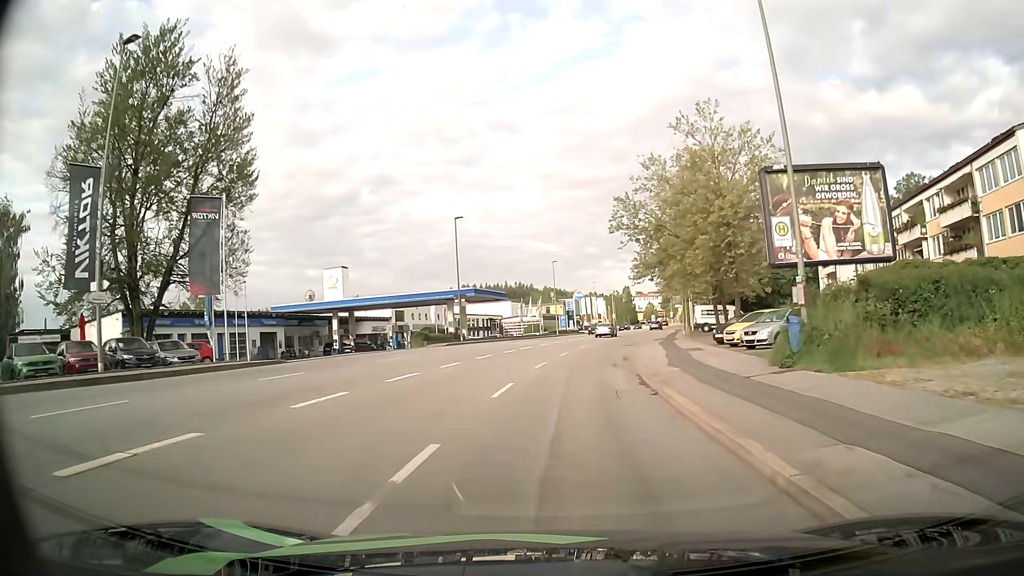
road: tertiary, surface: asphalt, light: Day
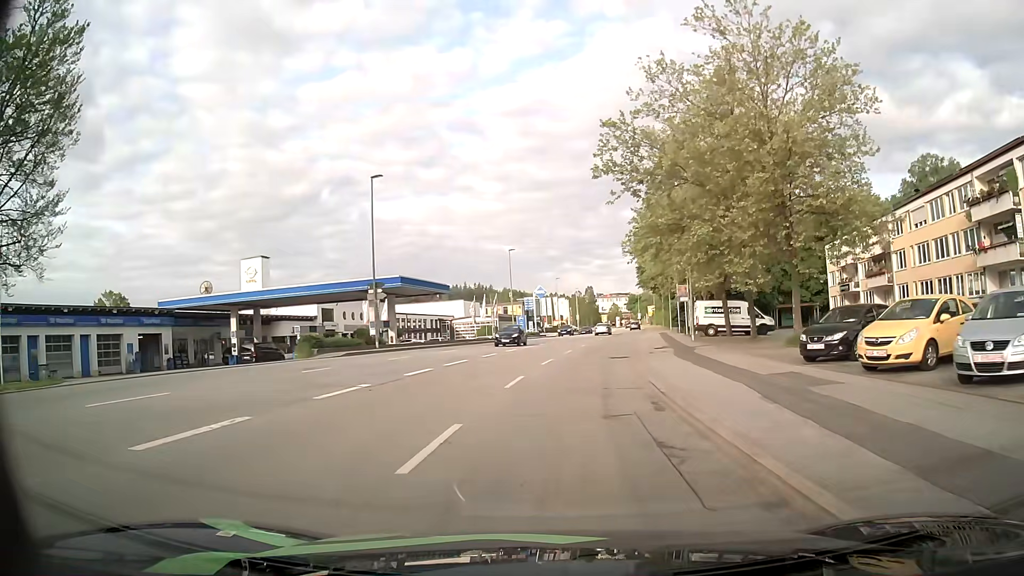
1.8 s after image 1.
(+0.5, +16.2) m; +4°
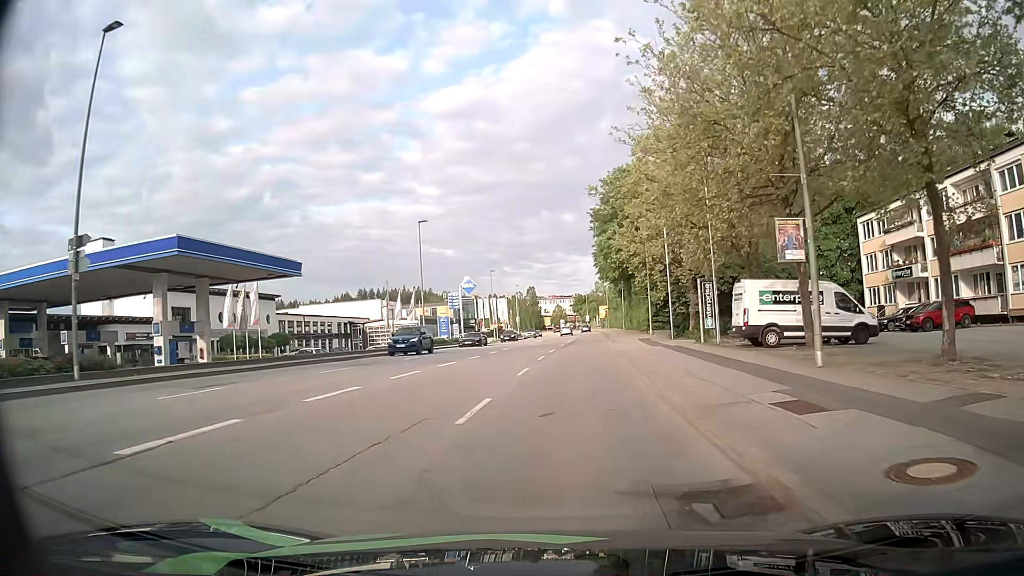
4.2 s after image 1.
(+0.9, +23.5) m; +4°
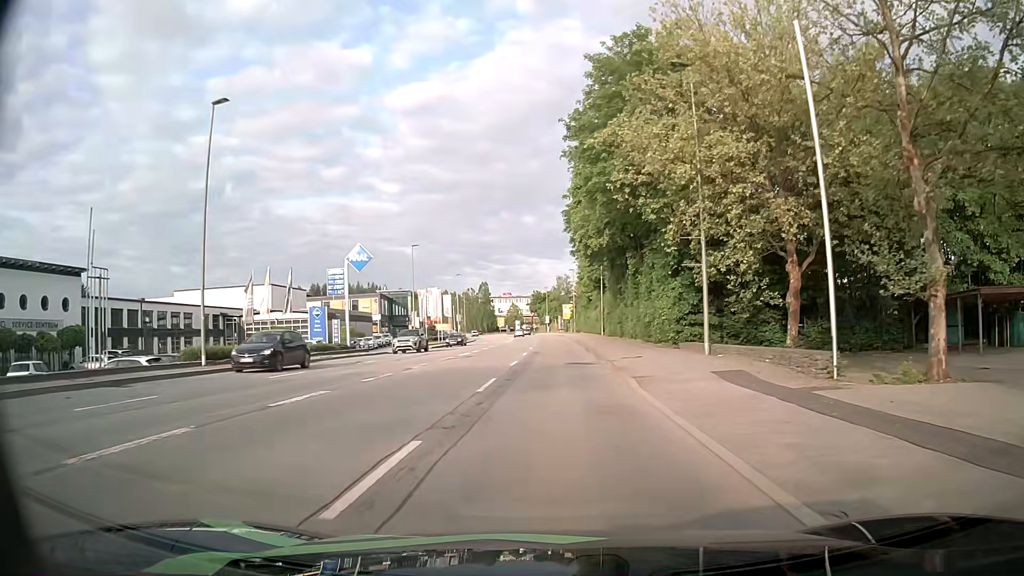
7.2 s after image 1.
(+1.5, +30.7) m; +3°
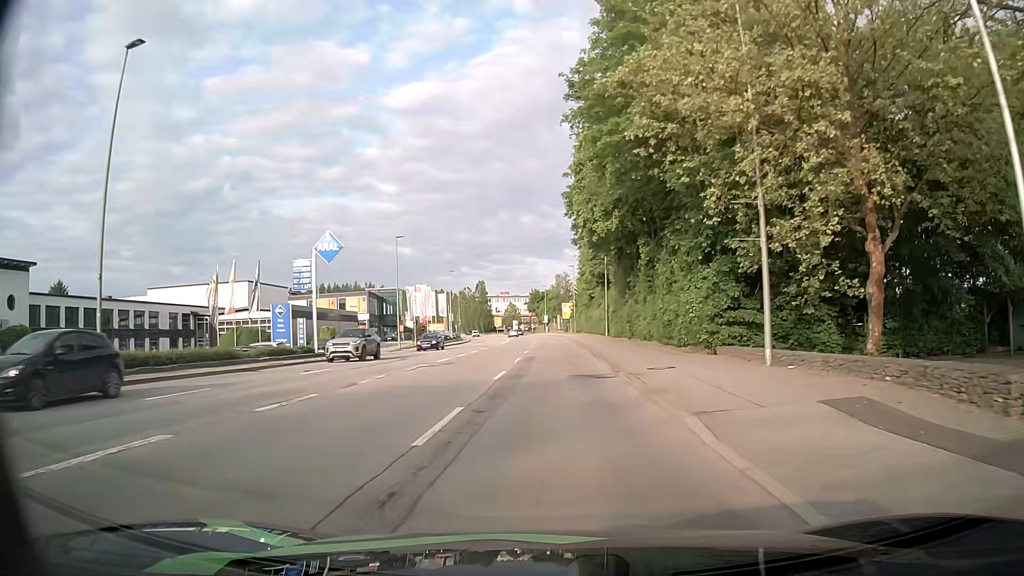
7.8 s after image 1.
(+0.1, +6.7) m; 0°
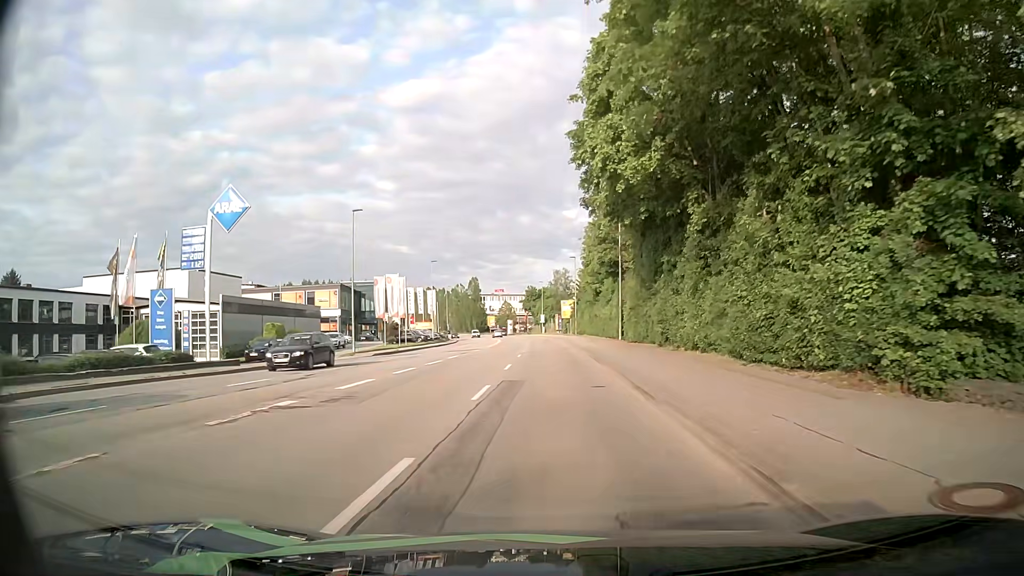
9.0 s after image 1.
(+0.1, +13.9) m; 0°
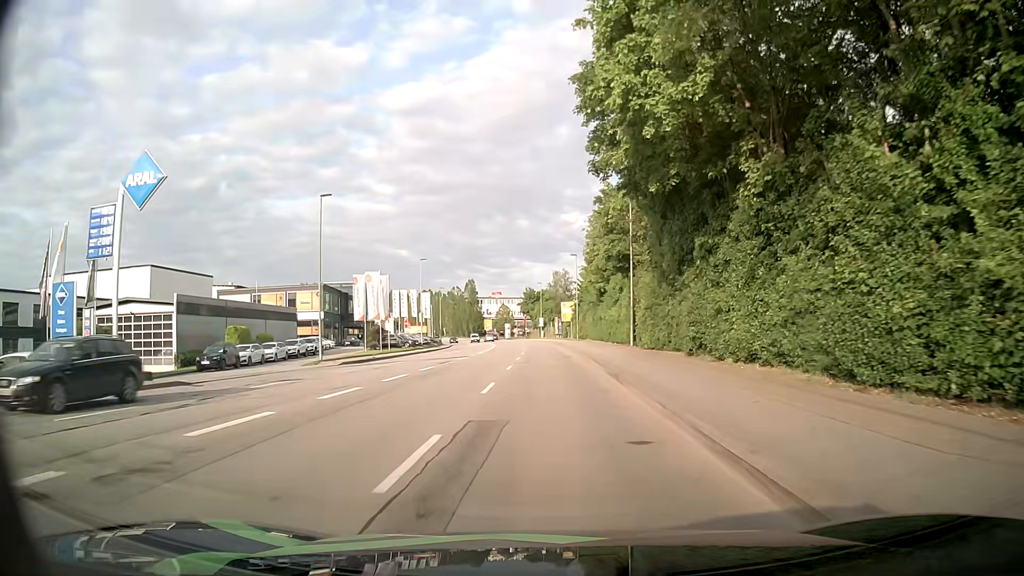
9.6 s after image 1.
(+0.1, +7.1) m; 0°
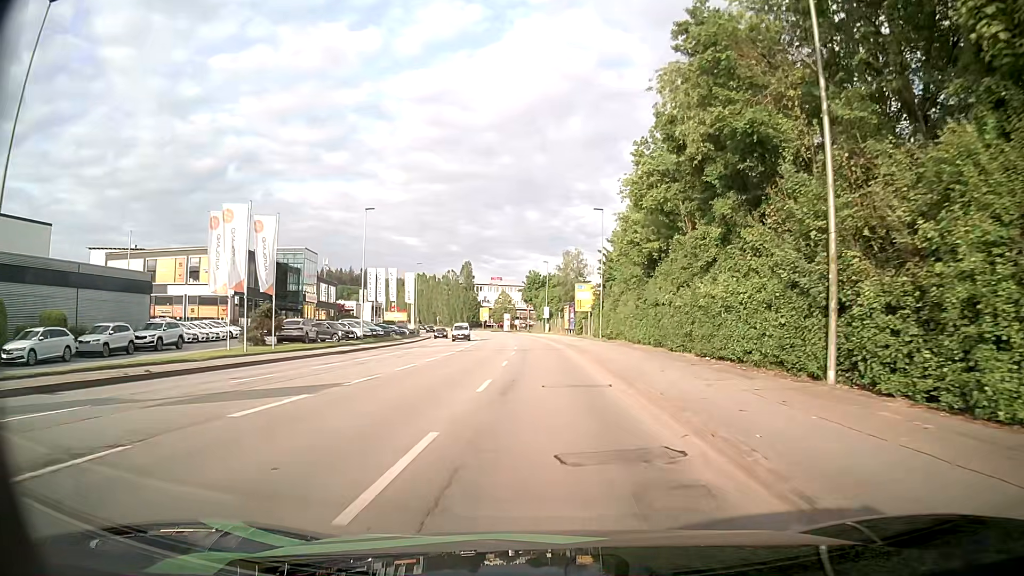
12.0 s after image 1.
(+0.1, +28.2) m; 0°
(0, +10) (0, +20) (0, +30) (-1, +40) (-1, +50) (-1, +60) (-2, +70) (-3, +80) (-4, +90) (-5, +100) m
